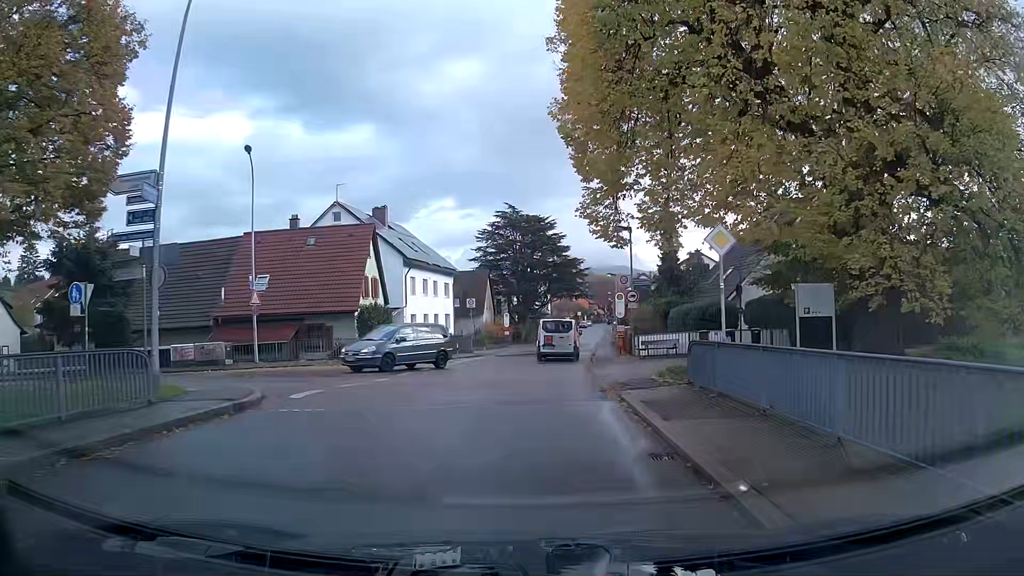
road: tertiary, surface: asphalt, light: Day
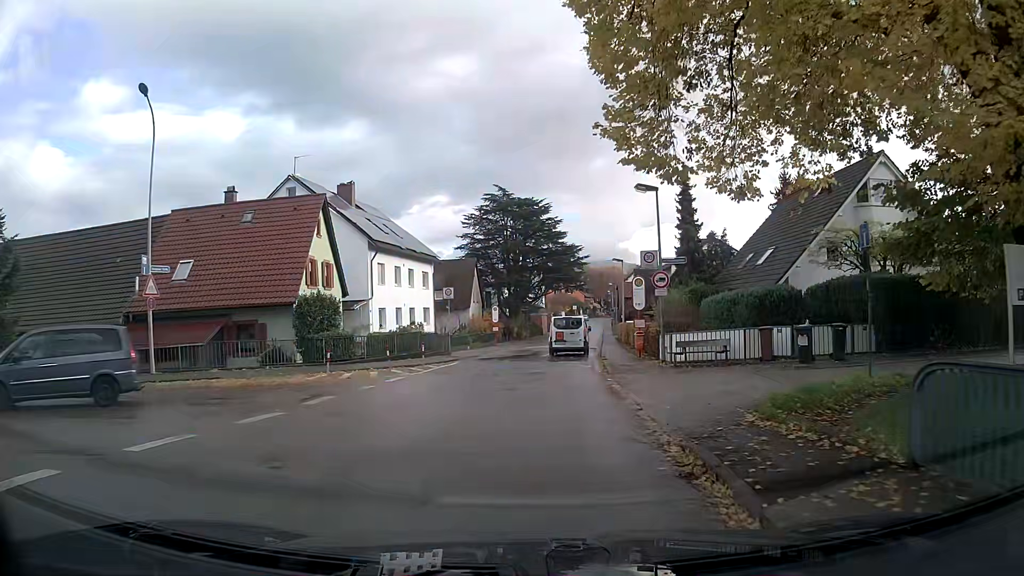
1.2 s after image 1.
(0.0, +8.5) m; +1°
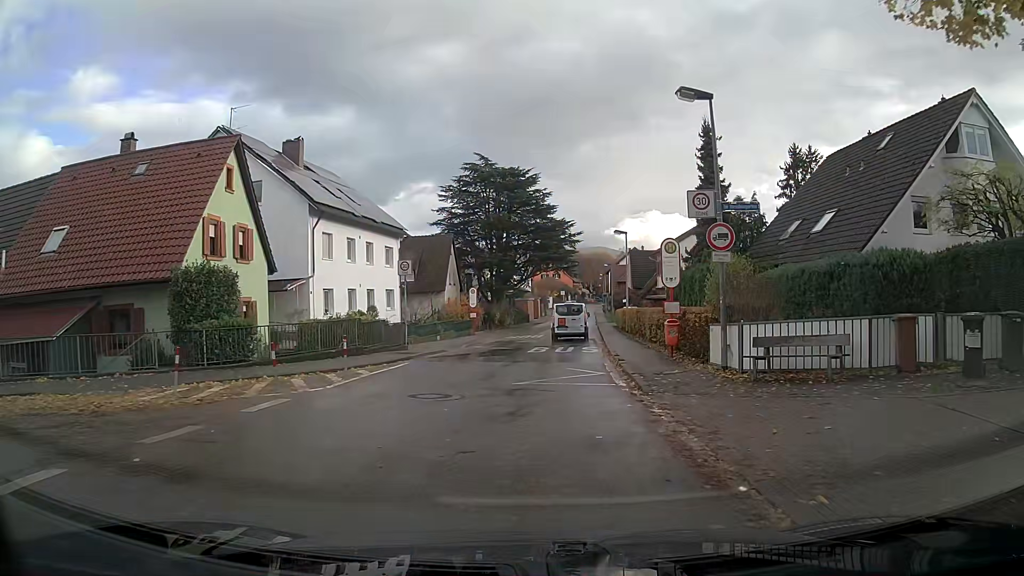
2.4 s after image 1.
(+0.1, +8.7) m; +1°
(0, +10) (+1, +20) (+2, +30) (+2, +40) (+3, +50) (+4, +60) (+5, +70) (+6, +80) (+6, +90) (+7, +100) m
